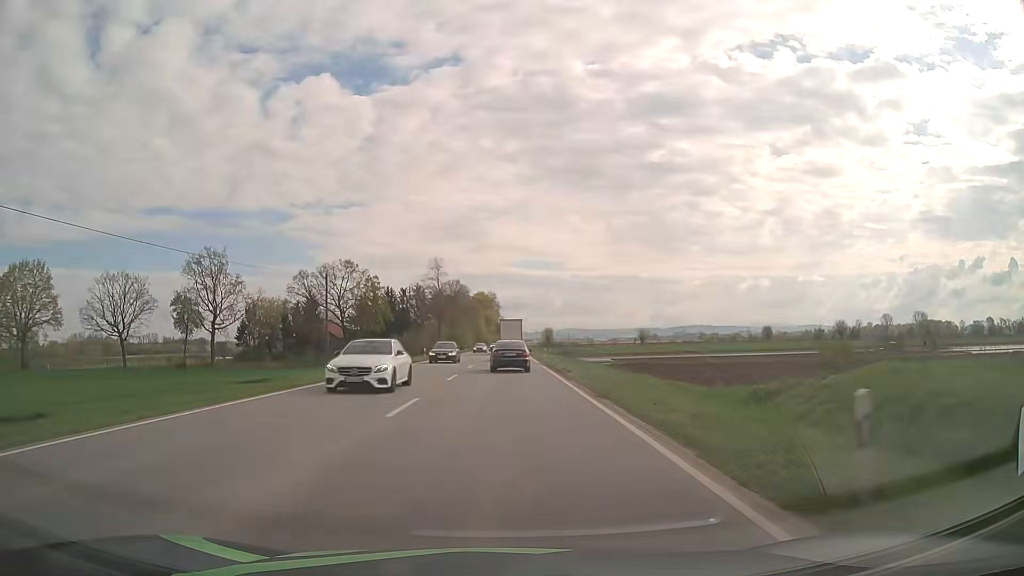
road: primary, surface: asphalt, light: Day
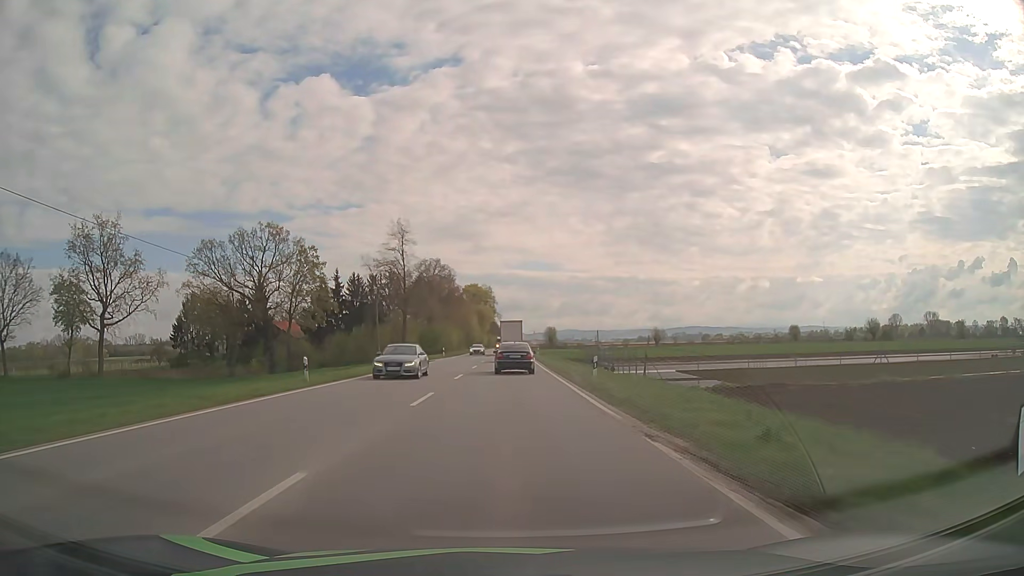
(+0.1, +33.4) m; 0°
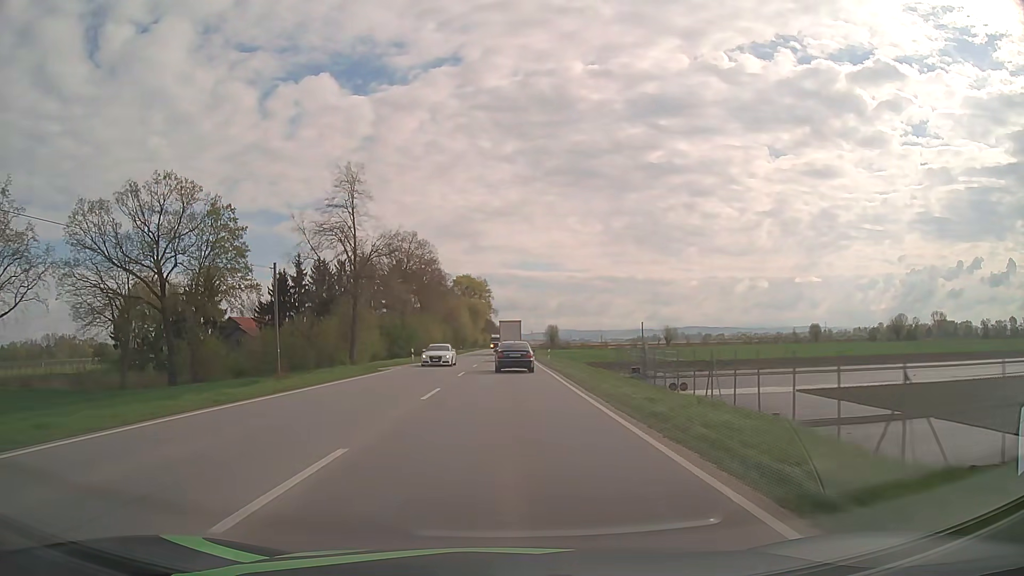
(+0.1, +22.2) m; 0°
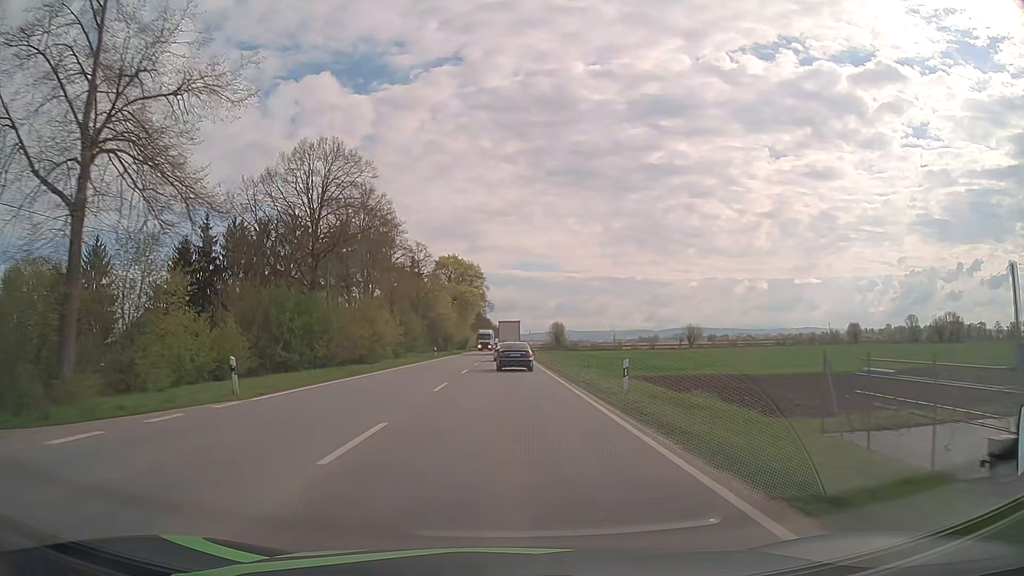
(+0.1, +33.2) m; 0°
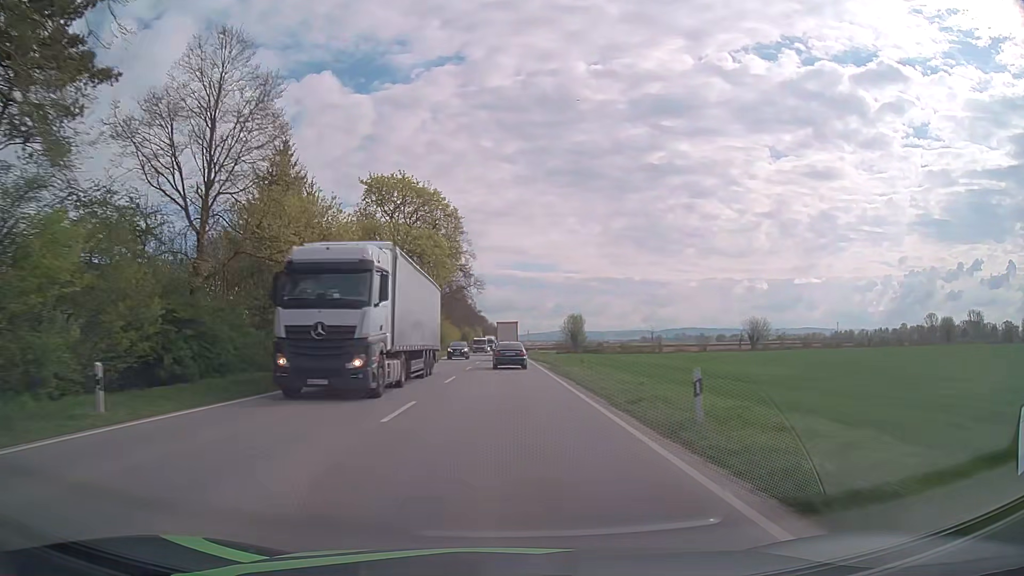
(+0.2, +56.2) m; 0°
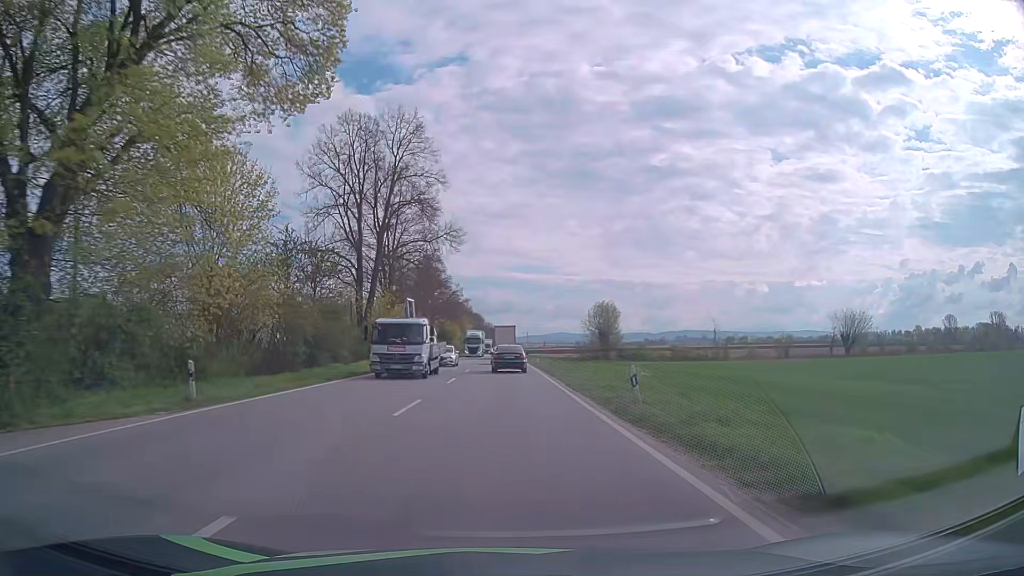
(-0.1, +46.2) m; 0°
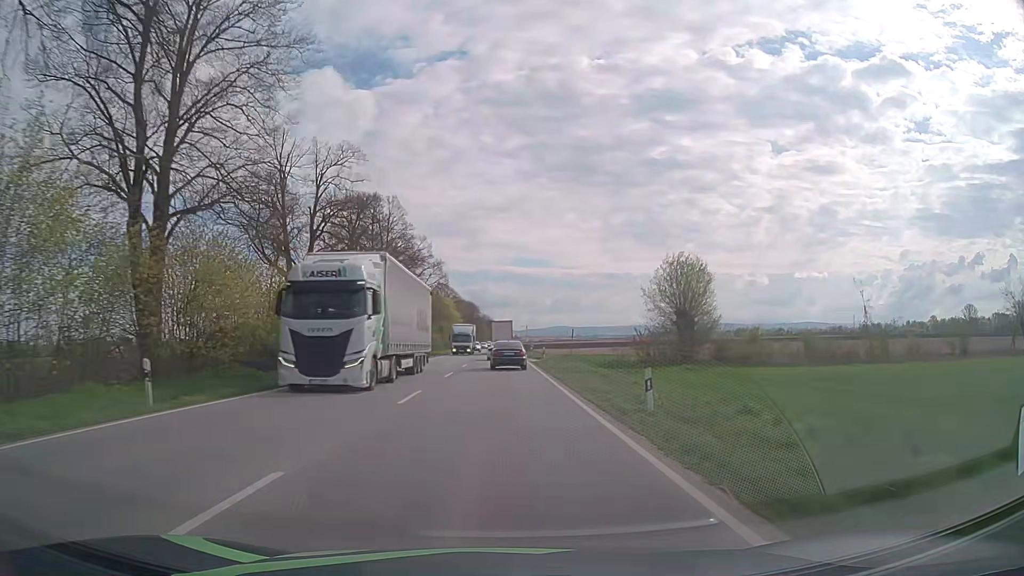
(0.0, +46.2) m; 0°
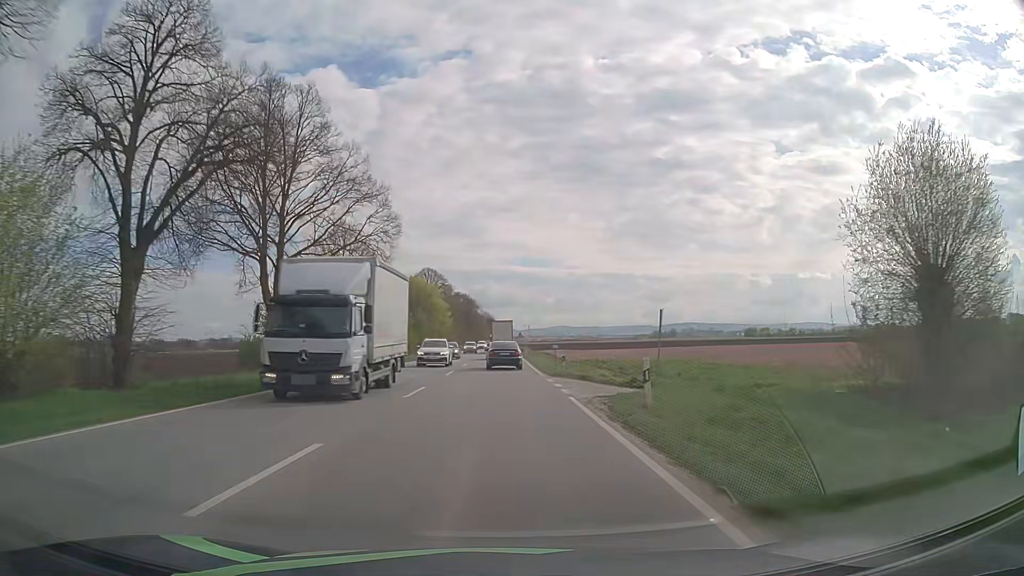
(0.0, +33.7) m; 0°
(0, +10) (0, +20) (0, +30) (0, +40) (0, +50) (0, +60) (-1, +70) (-1, +80) (-1, +90) (-1, +100) m
